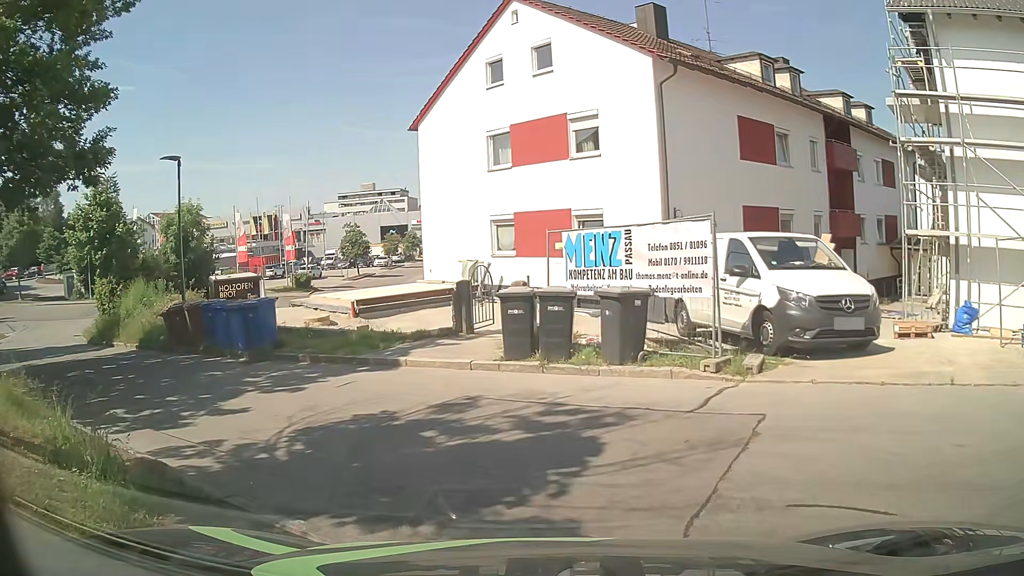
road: service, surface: asphalt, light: Day
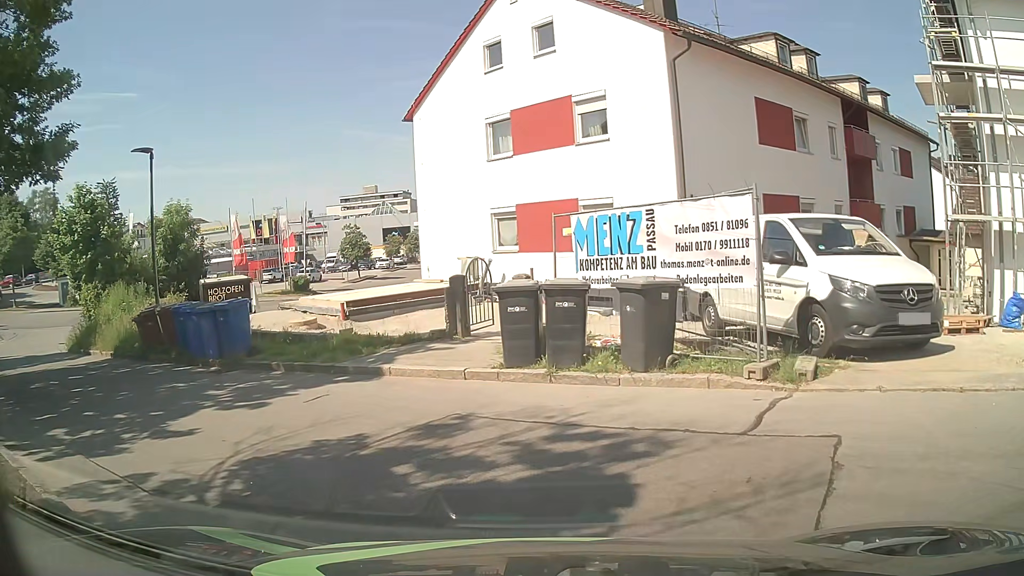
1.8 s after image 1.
(0.0, +1.6) m; 0°
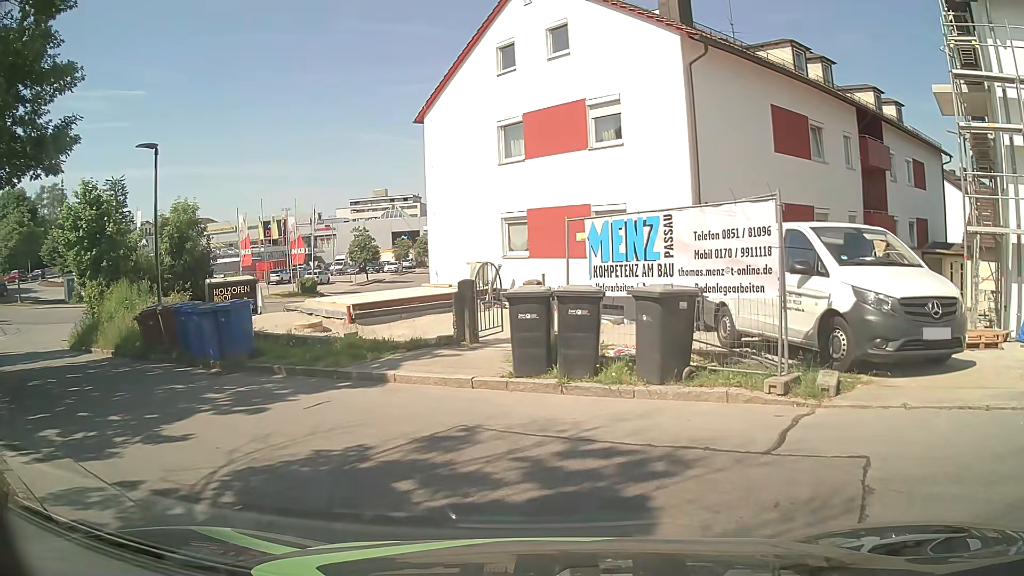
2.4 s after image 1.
(0.0, +0.4) m; 0°
